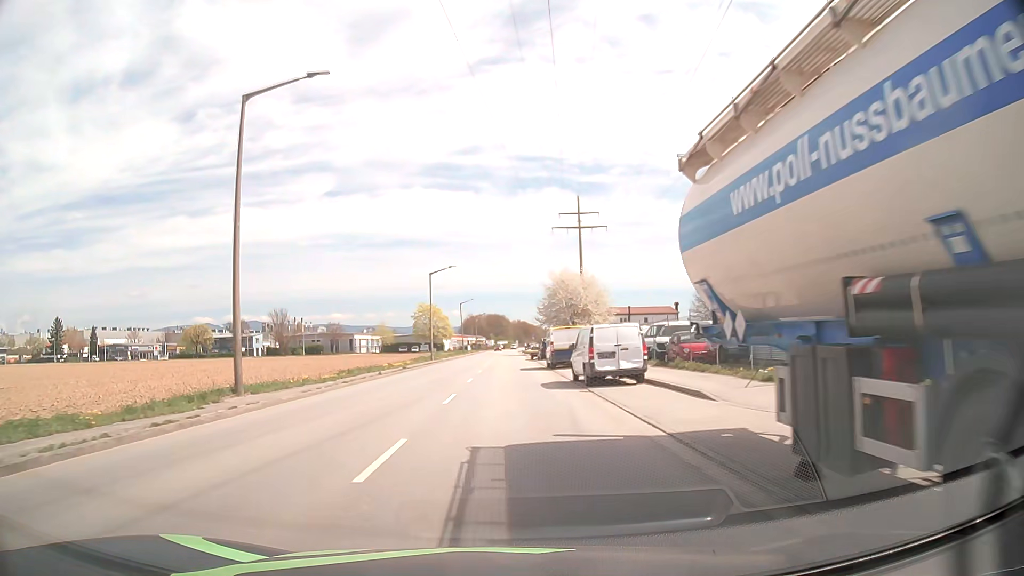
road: tertiary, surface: asphalt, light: Day
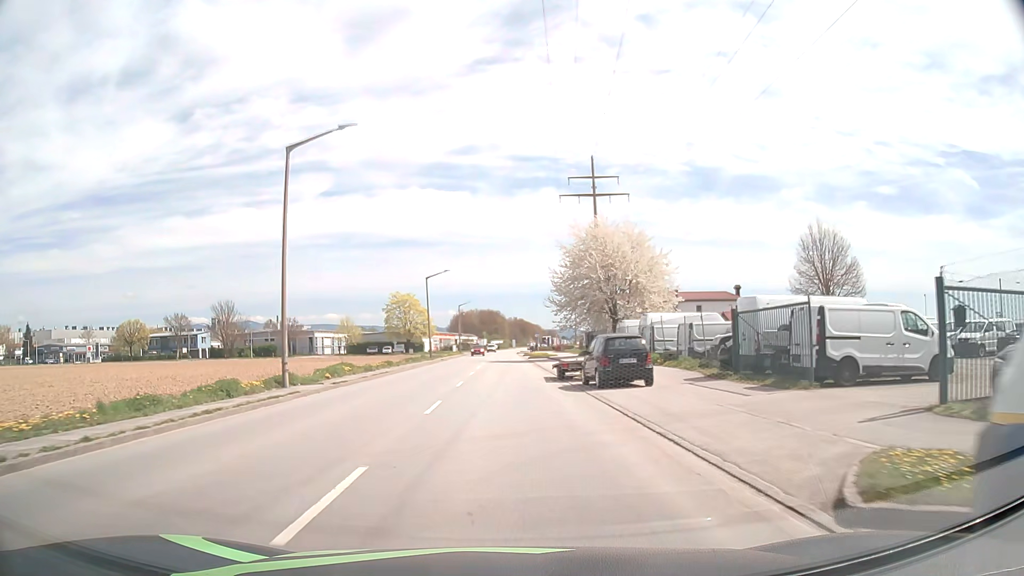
(+0.1, +38.4) m; 0°
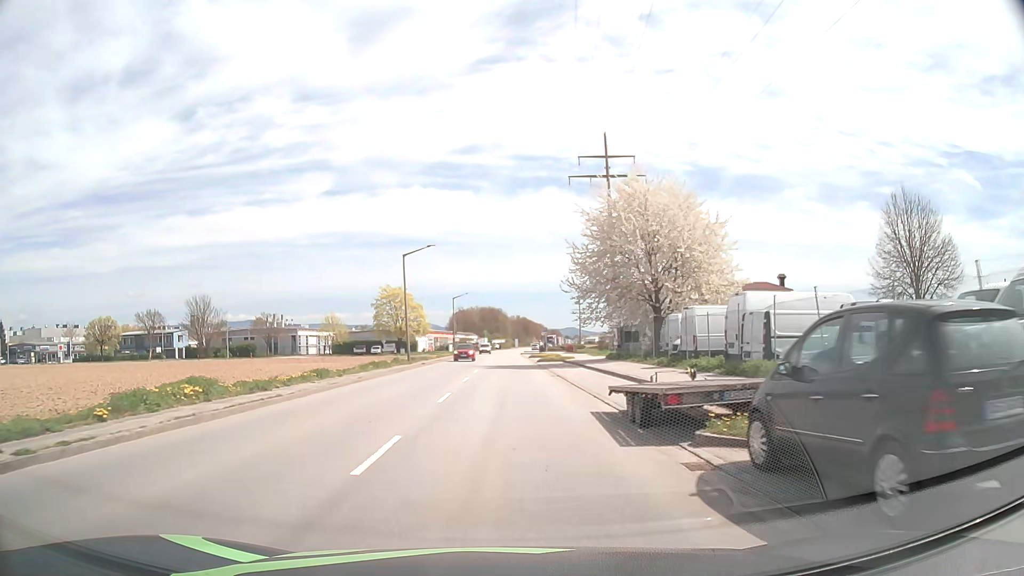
(0.0, +15.5) m; 0°
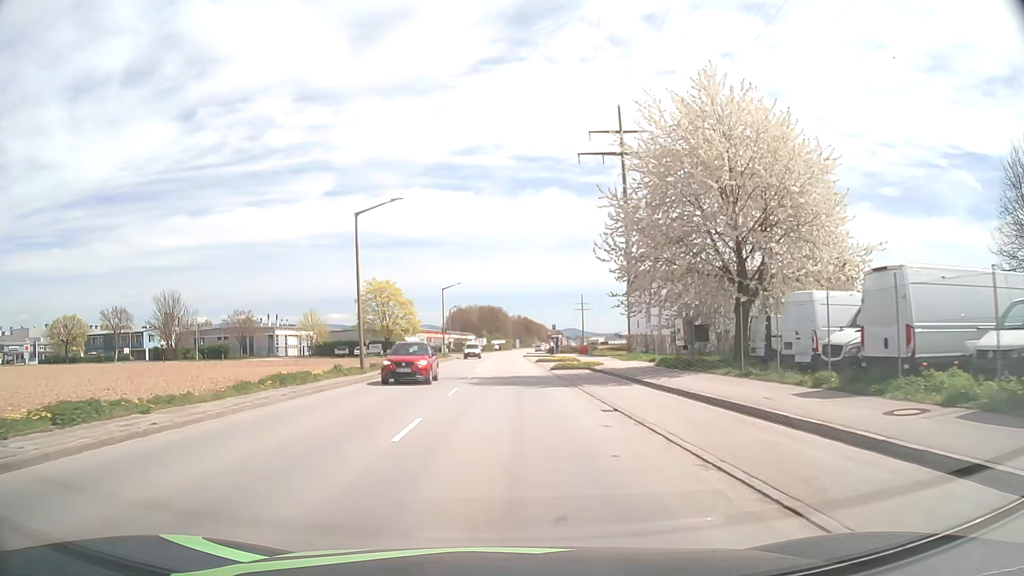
(0.0, +15.6) m; 0°
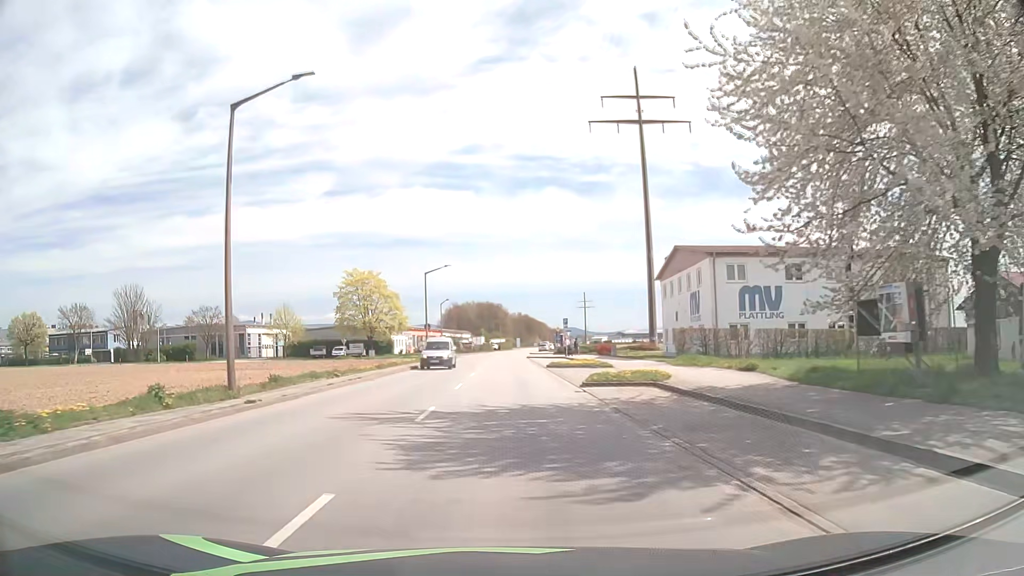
(0.0, +15.6) m; 0°
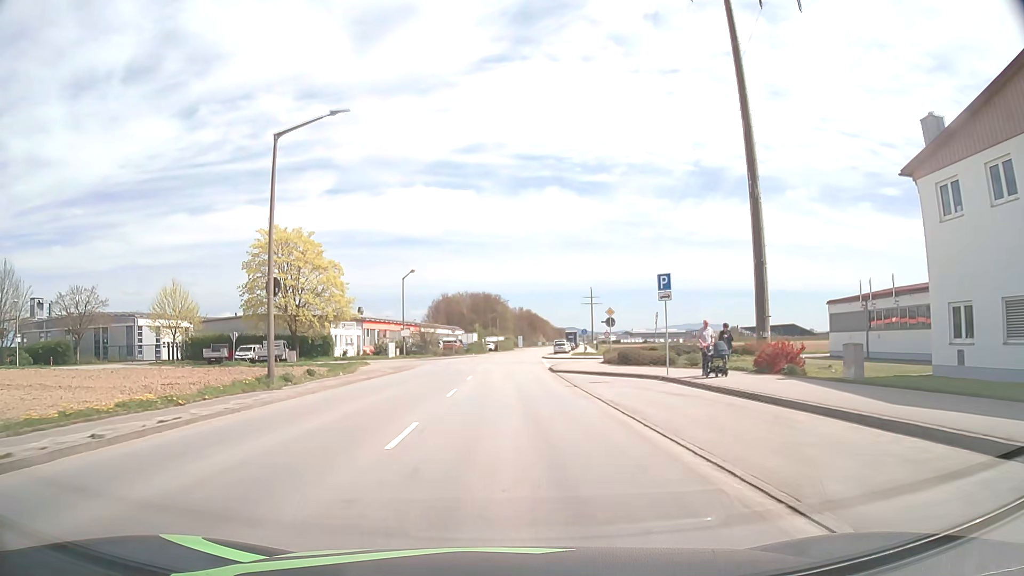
(-0.1, +39.2) m; 0°
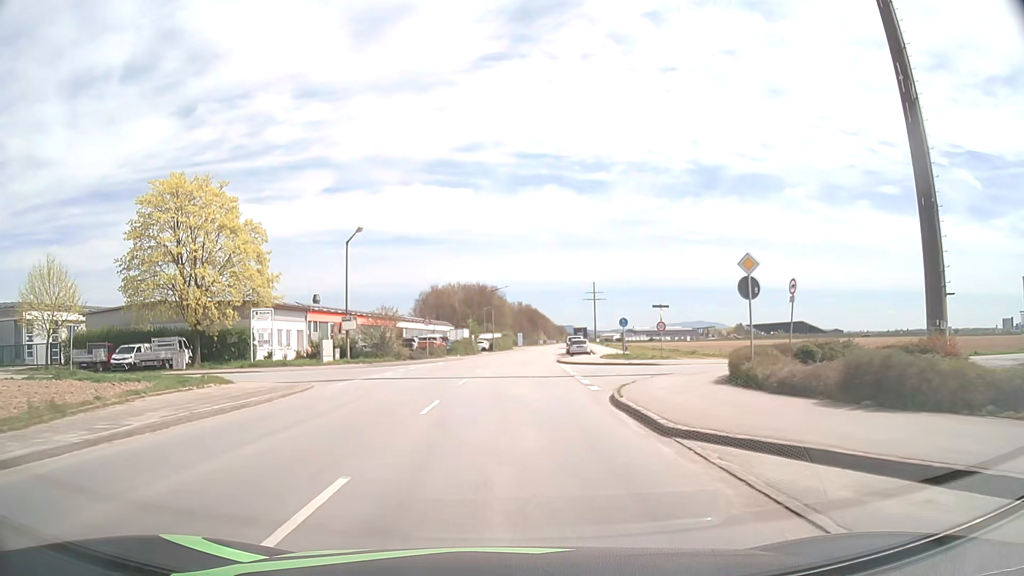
(0.0, +23.2) m; 0°
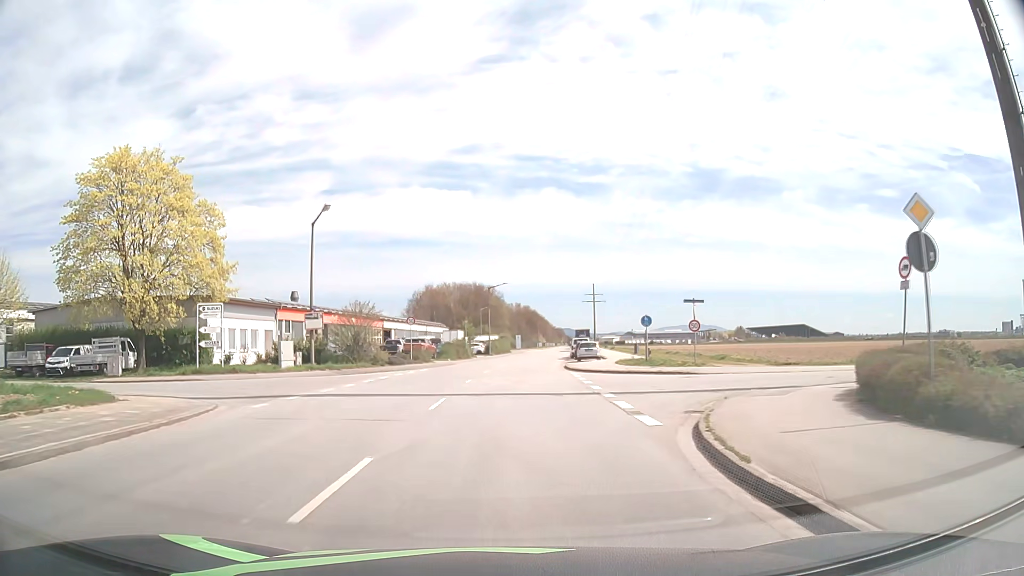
(0.0, +7.7) m; 0°
(0, +10) (0, +20) (+1, +30) (+1, +40) (+2, +50) (+3, +60) (+4, +70) (+5, +80) (+6, +90) (+7, +100) m
